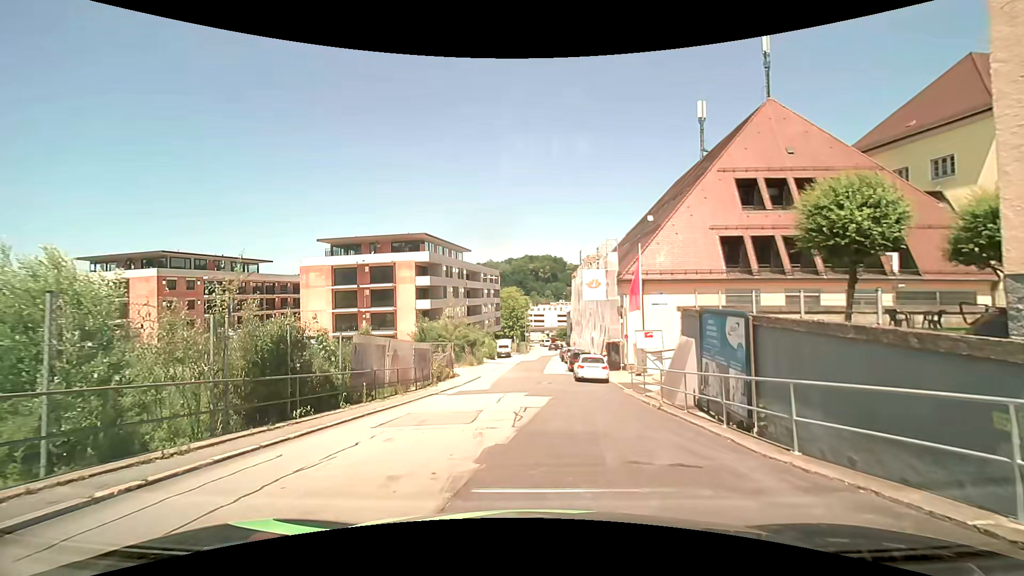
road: residential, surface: asphalt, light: Day
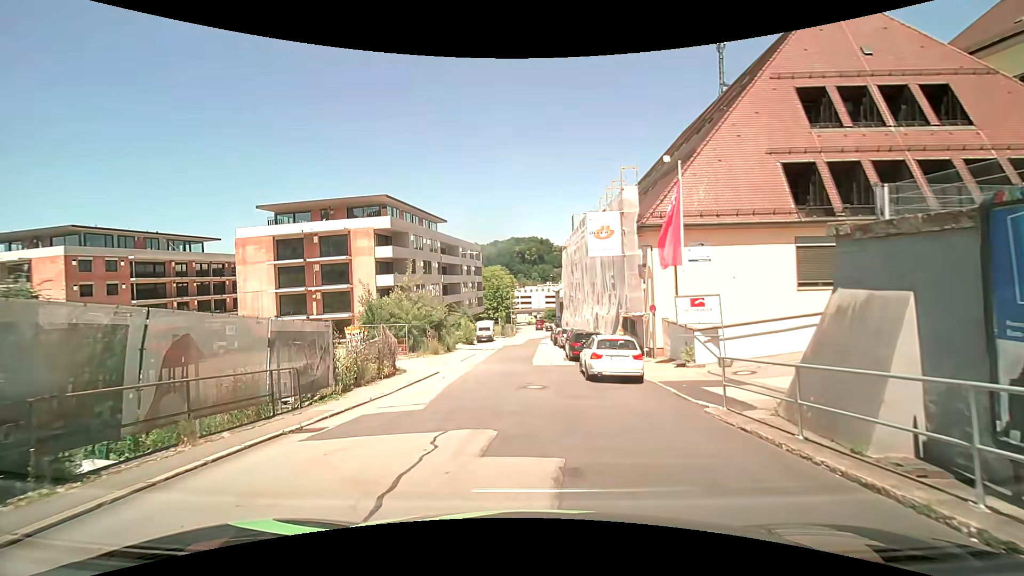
(+0.1, +11.0) m; +1°
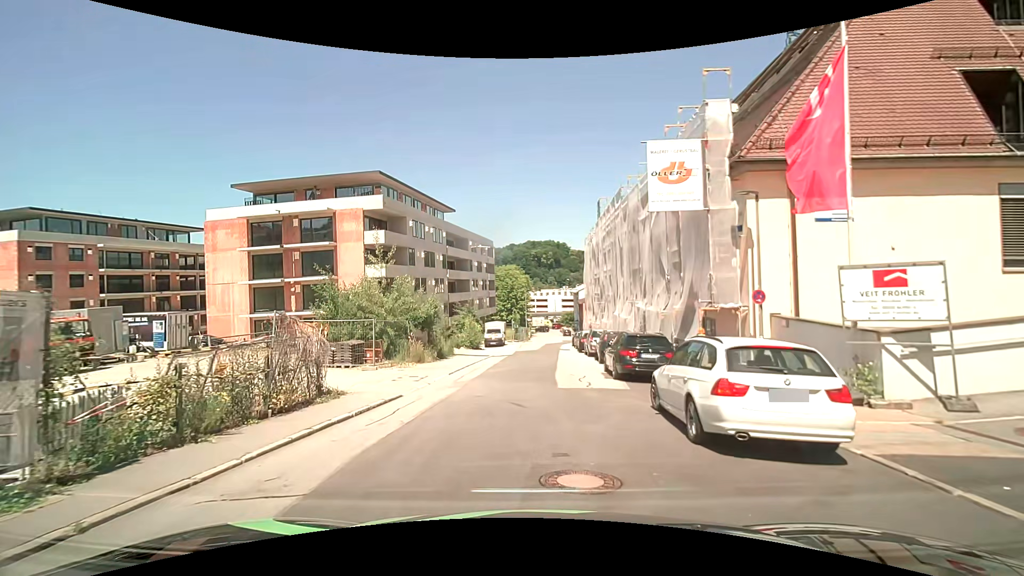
(-0.1, +8.9) m; 0°
